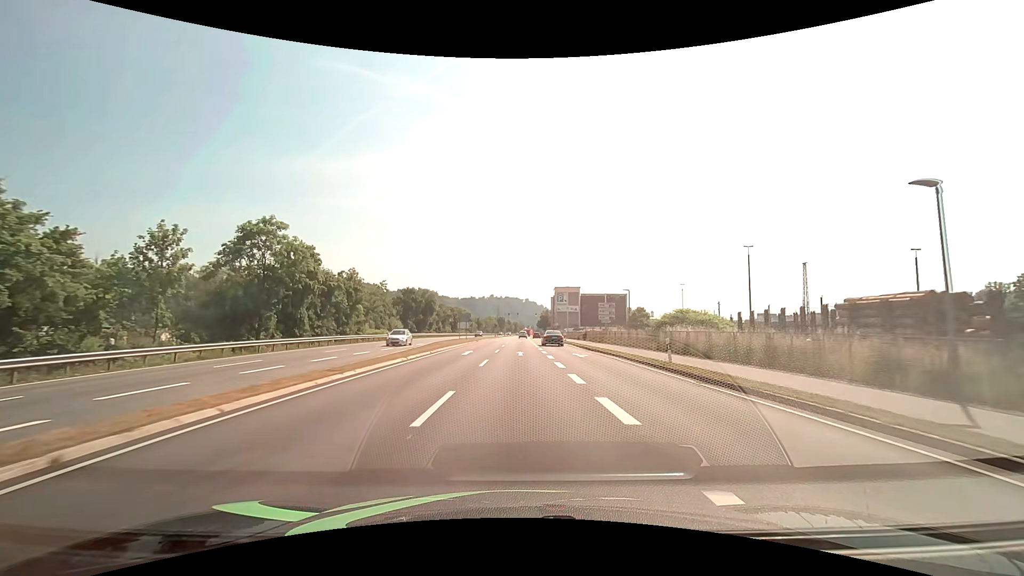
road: primary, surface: asphalt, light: Day
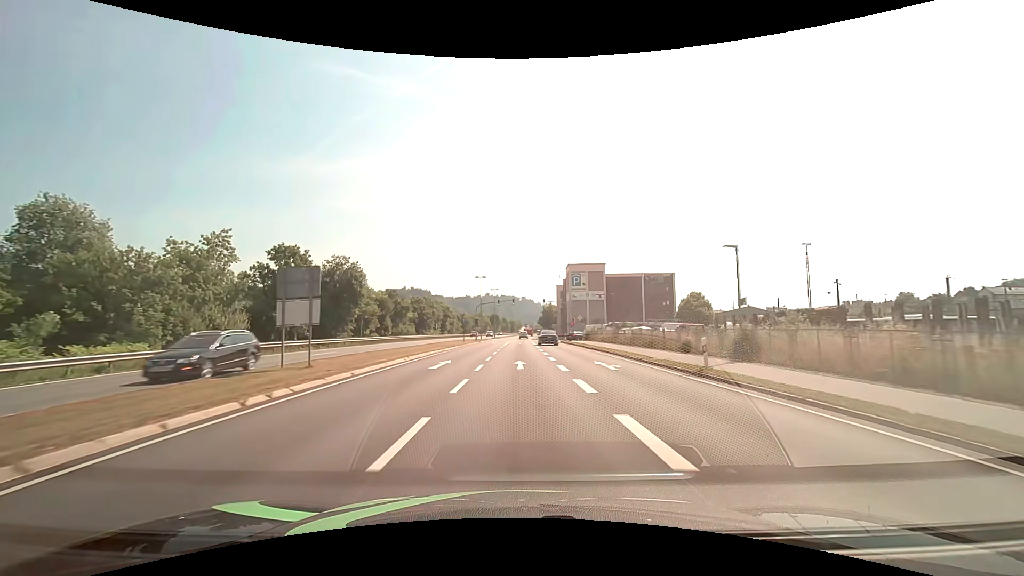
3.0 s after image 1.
(+0.2, +49.9) m; 0°
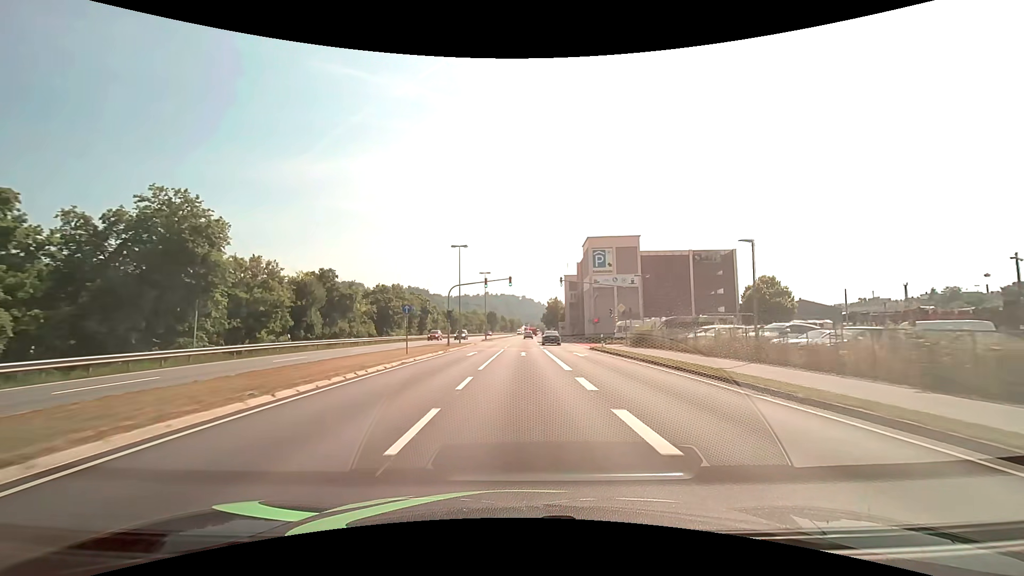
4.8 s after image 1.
(0.0, +29.4) m; 0°
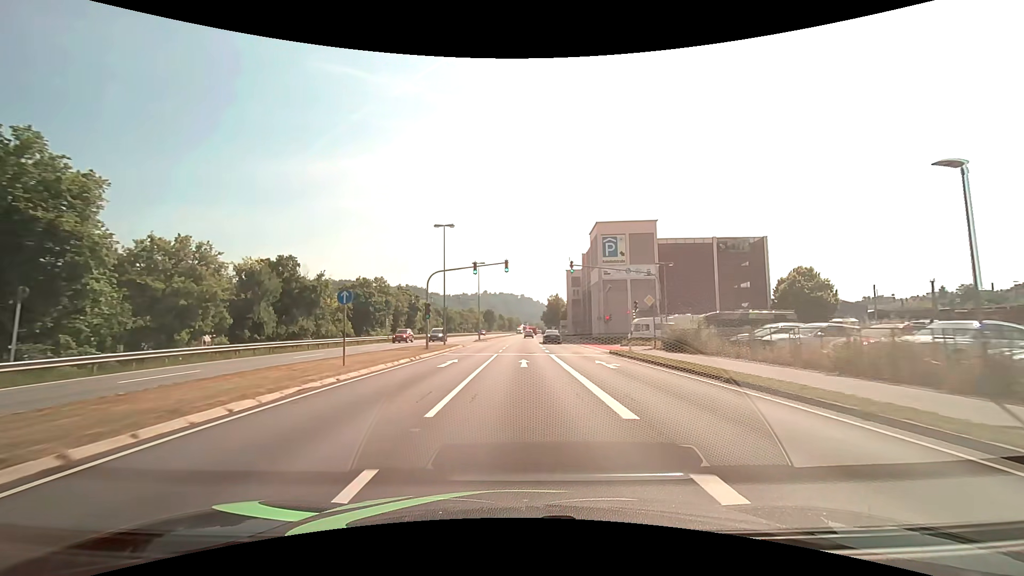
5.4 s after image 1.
(0.0, +9.8) m; 0°
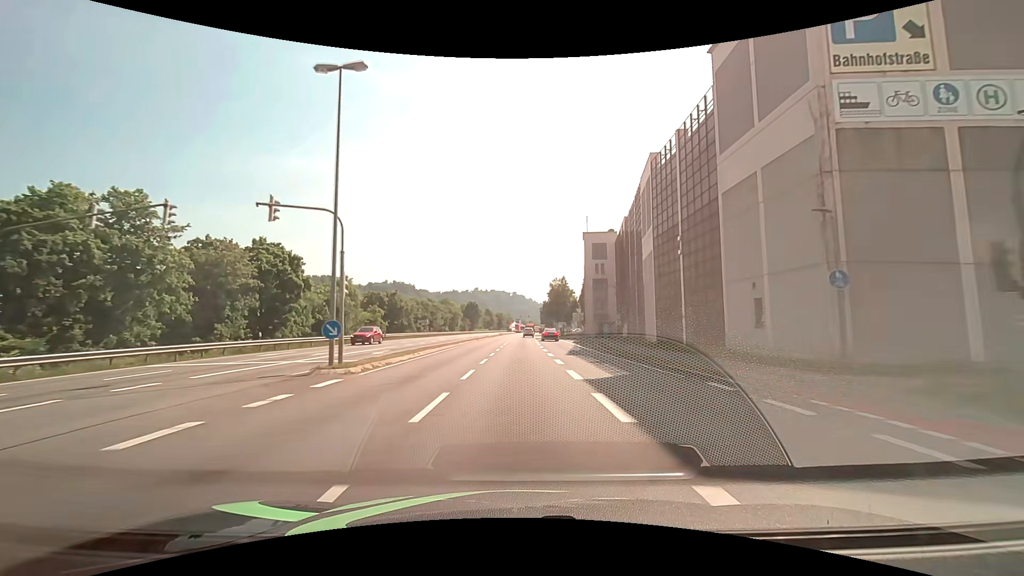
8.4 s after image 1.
(+0.5, +48.9) m; +1°
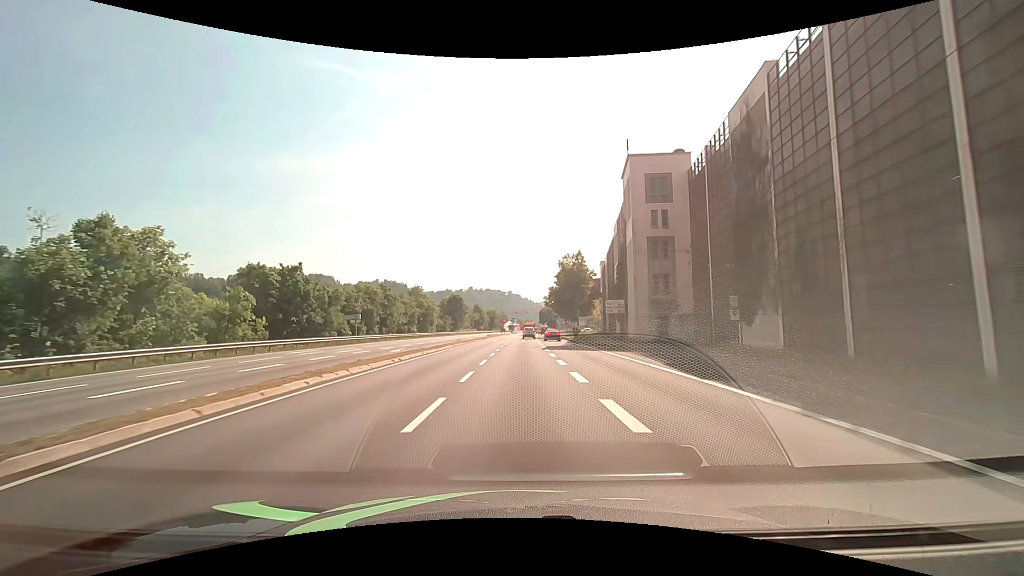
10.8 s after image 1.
(+0.1, +36.7) m; +1°
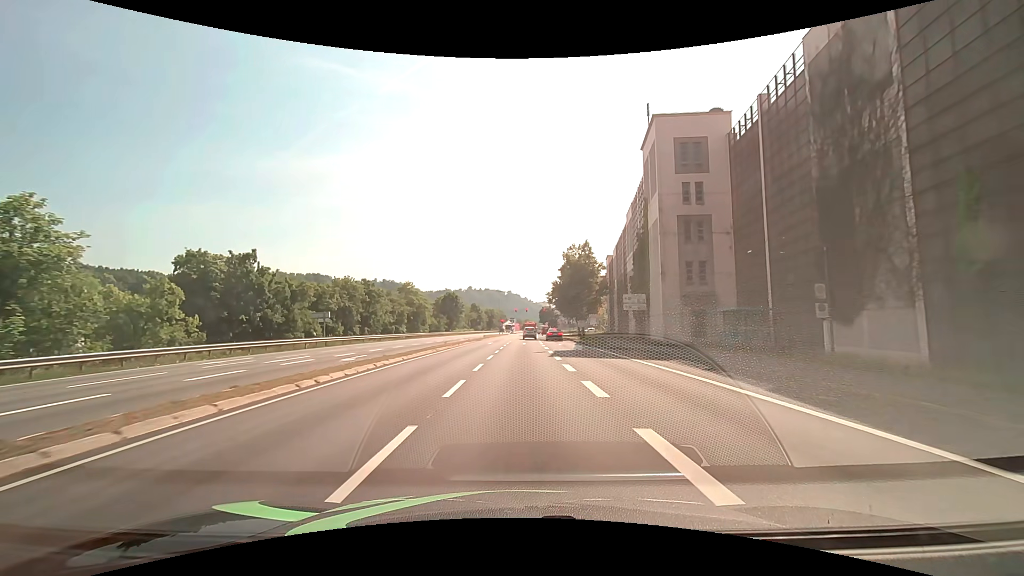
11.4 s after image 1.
(-0.1, +8.6) m; 0°
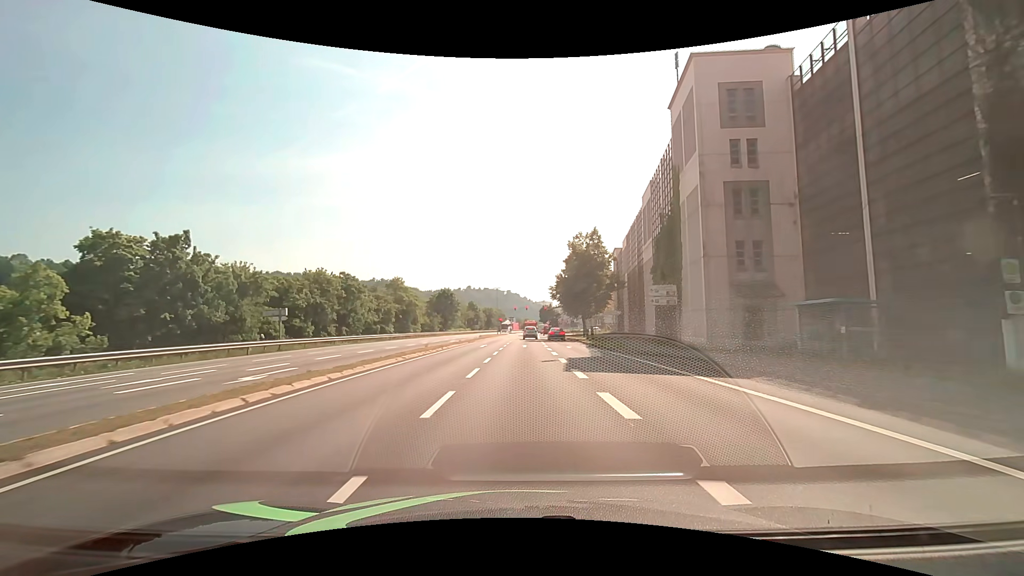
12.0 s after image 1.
(-0.1, +8.3) m; -1°
